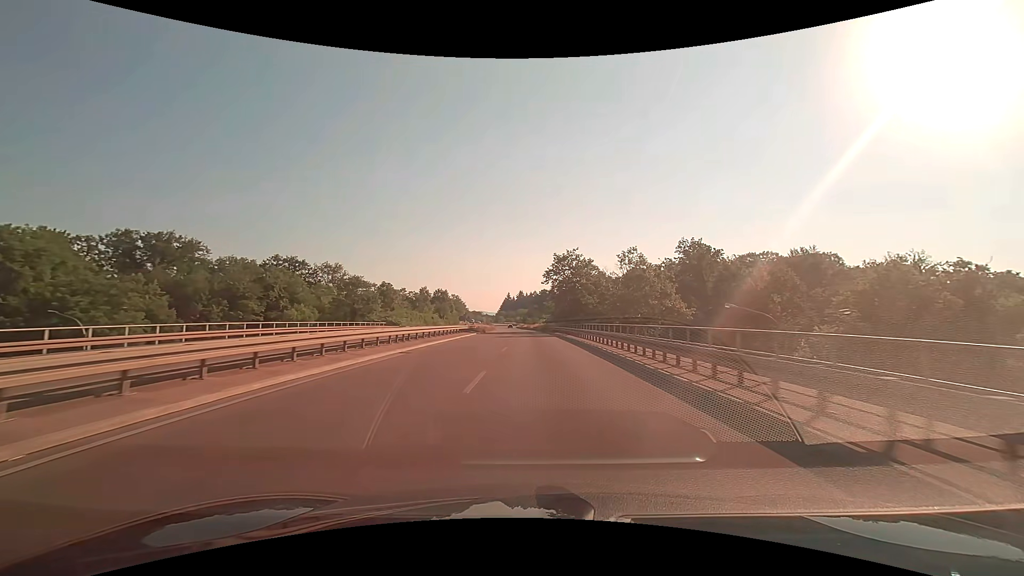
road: trunk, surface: asphalt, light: Day
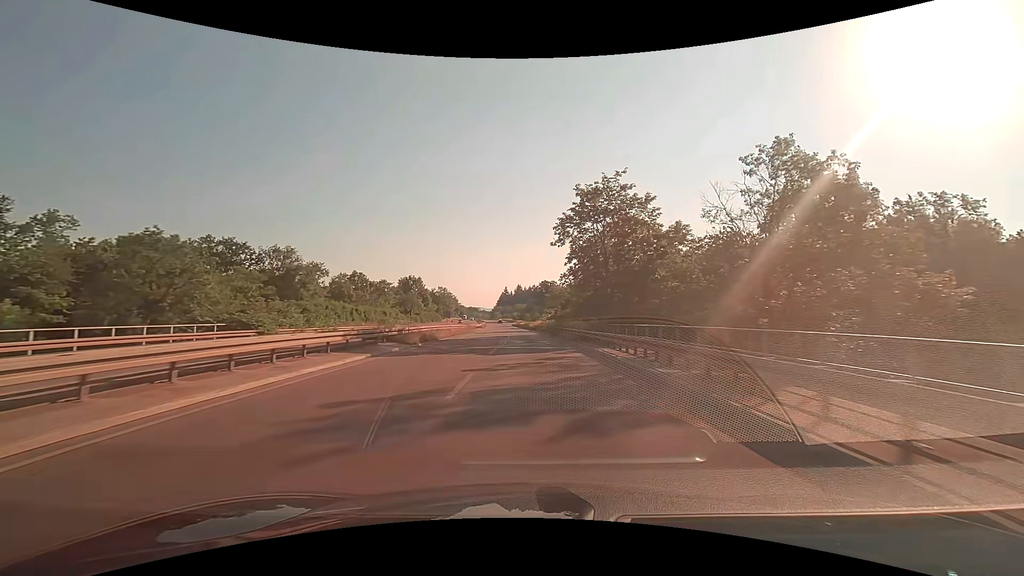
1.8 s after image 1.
(+0.1, +36.7) m; 0°
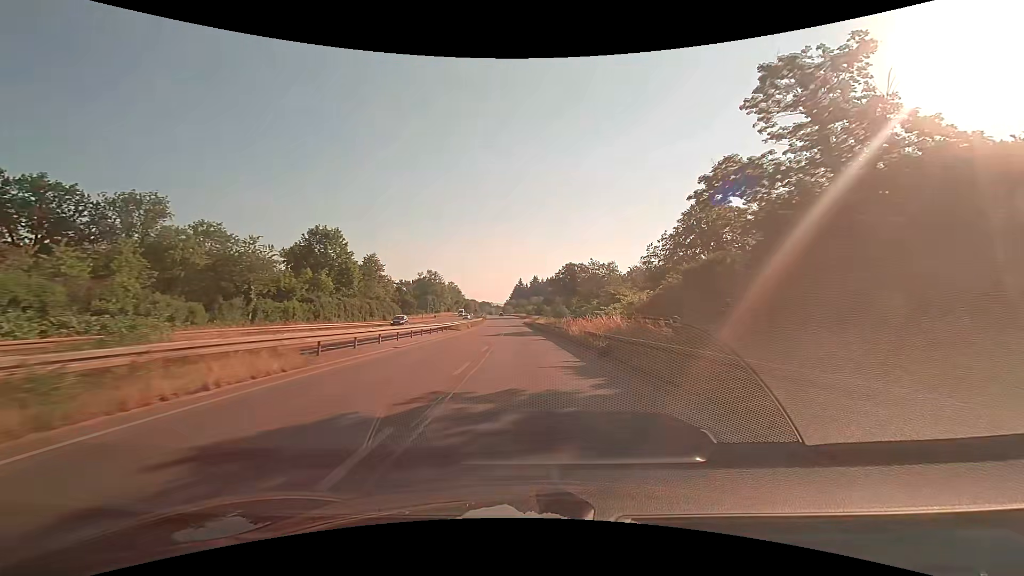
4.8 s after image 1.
(-1.0, +62.0) m; -2°
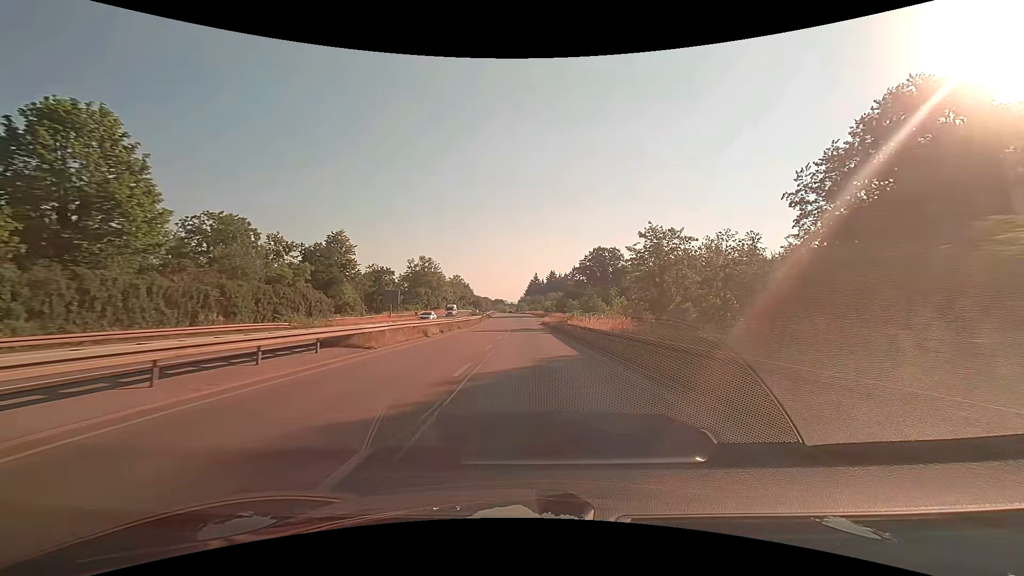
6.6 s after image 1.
(-0.6, +36.9) m; -2°
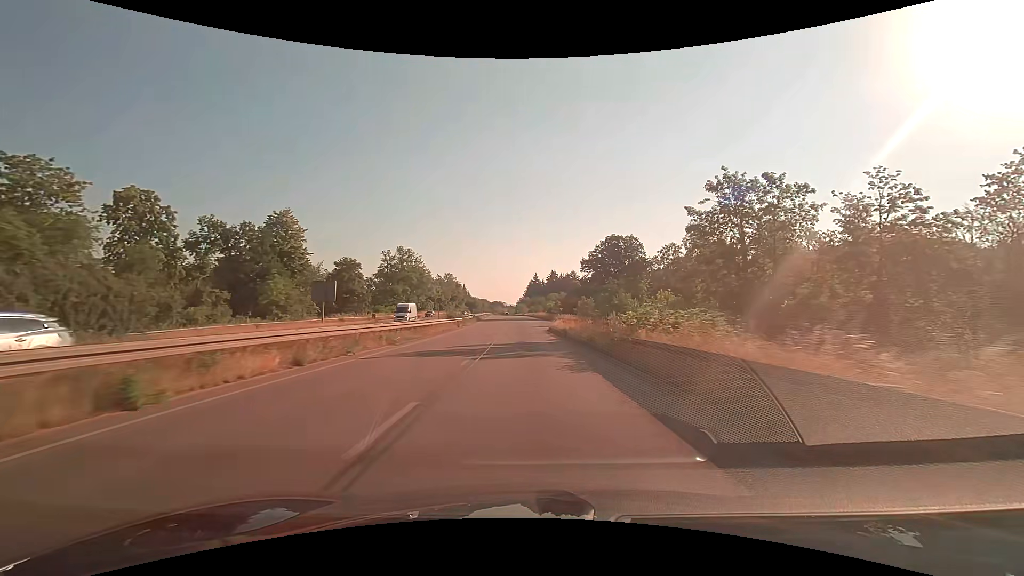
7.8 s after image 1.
(0.0, +24.3) m; 0°
